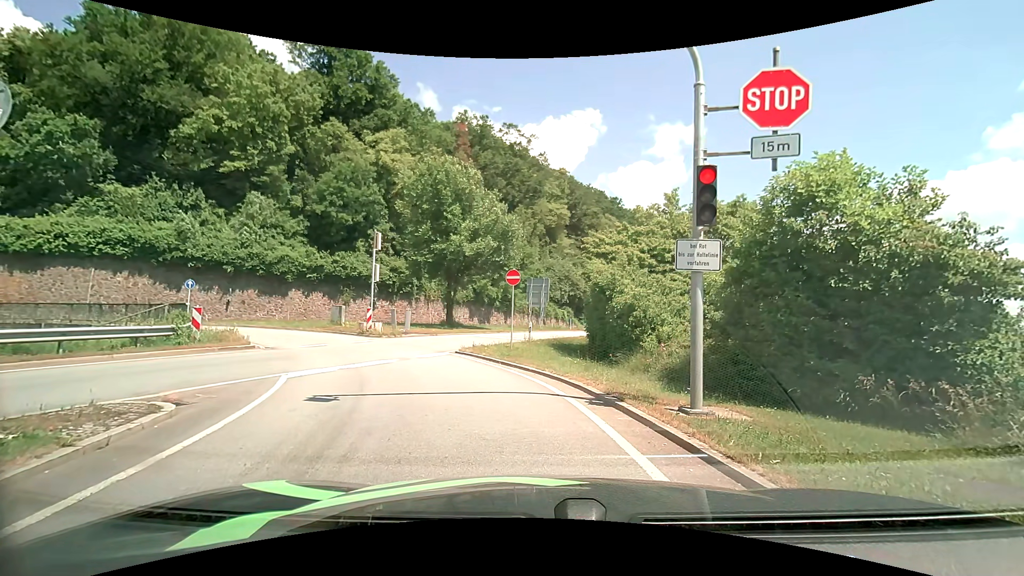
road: primary_link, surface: asphalt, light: Day
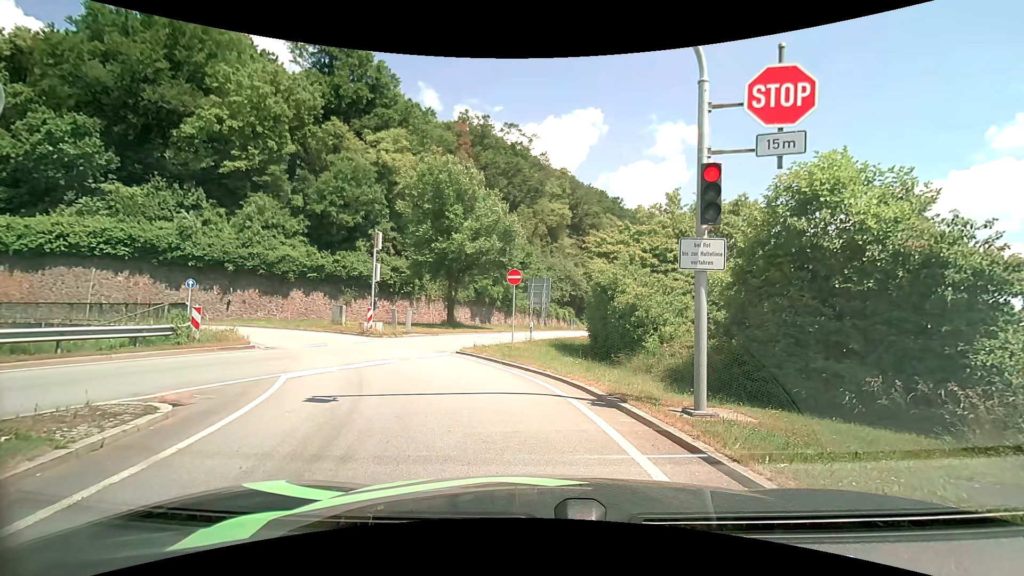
(0.0, +0.1) m; 0°
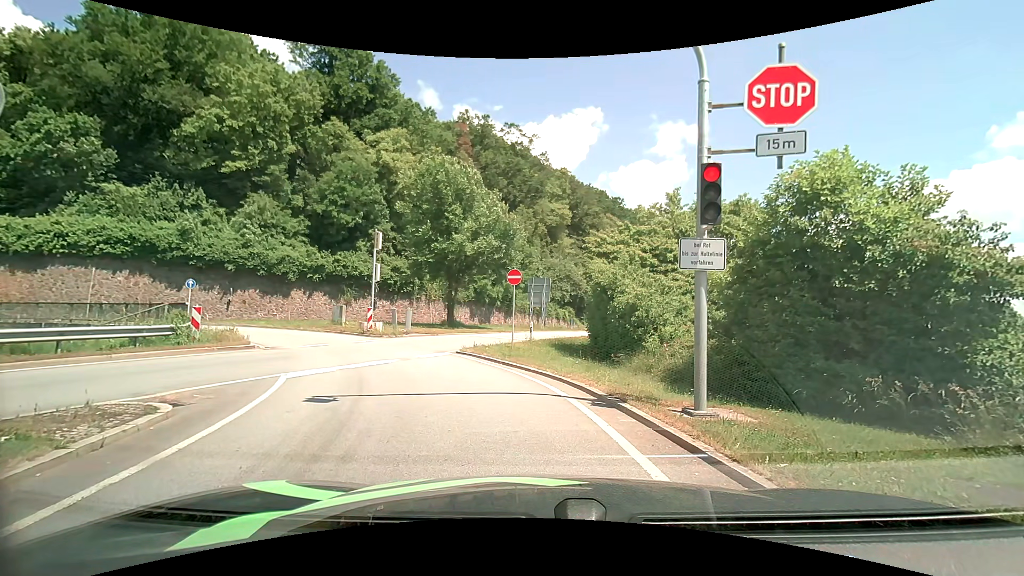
(0.0, +0.1) m; 0°
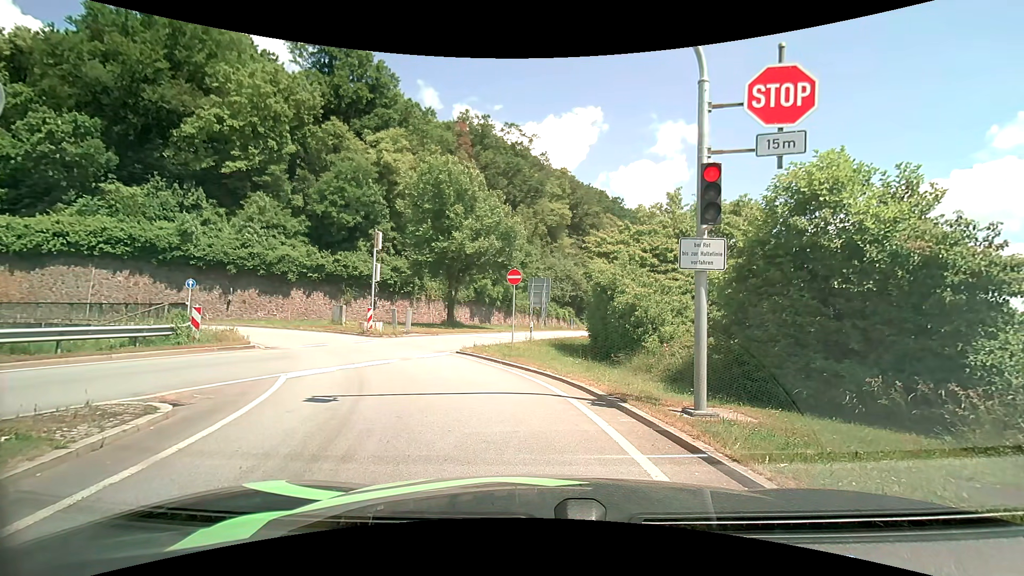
(0.0, 0.0) m; 0°
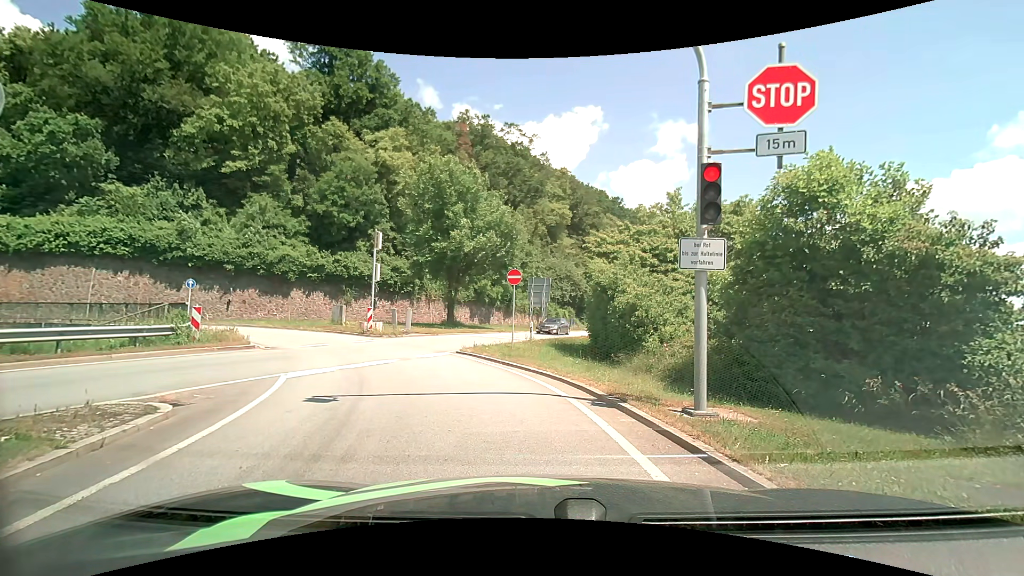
(0.0, 0.0) m; 0°
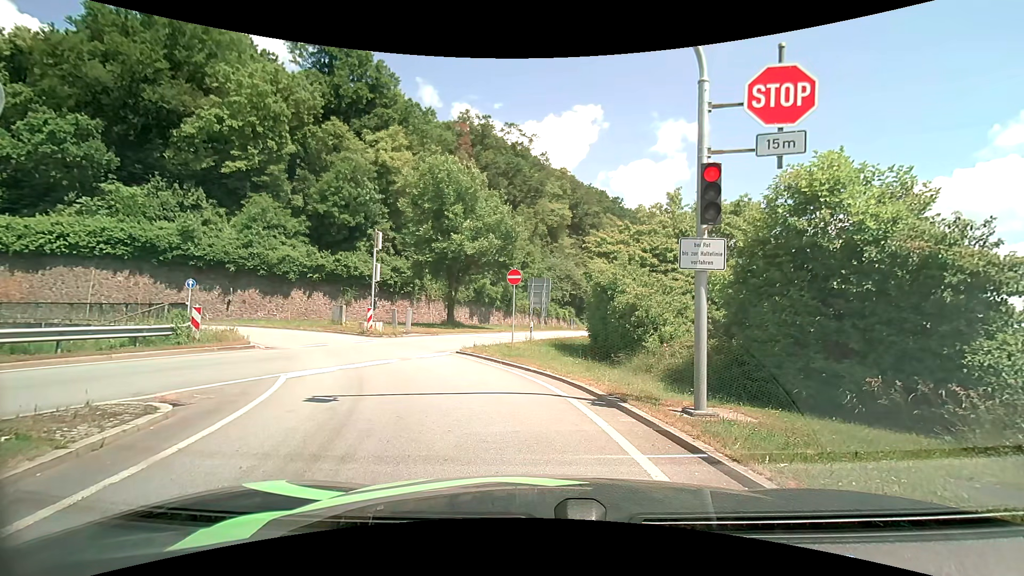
(0.0, 0.0) m; 0°
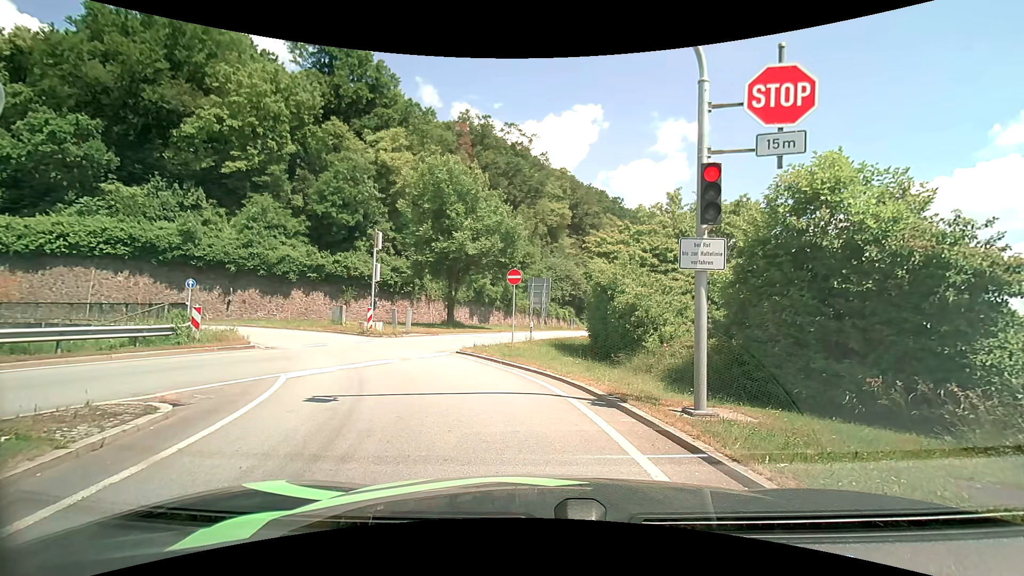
(0.0, 0.0) m; 0°
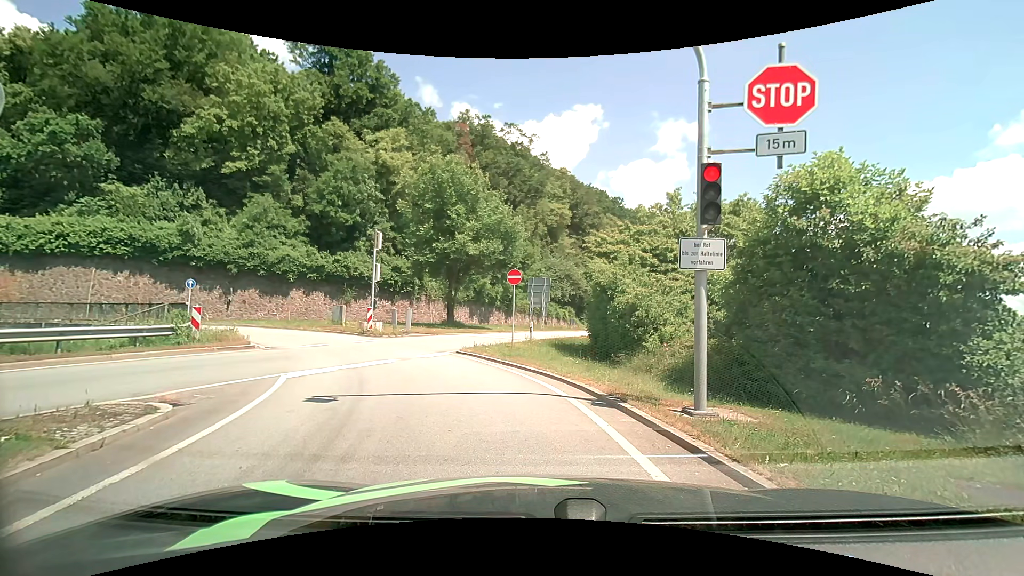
(0.0, 0.0) m; 0°
(-2, +10) (-7, +18) (-14, +25) (-24, +28) (-34, +28) (-43, +26) (-53, +22) (-62, +19) (-72, +17) (-82, +15) m
